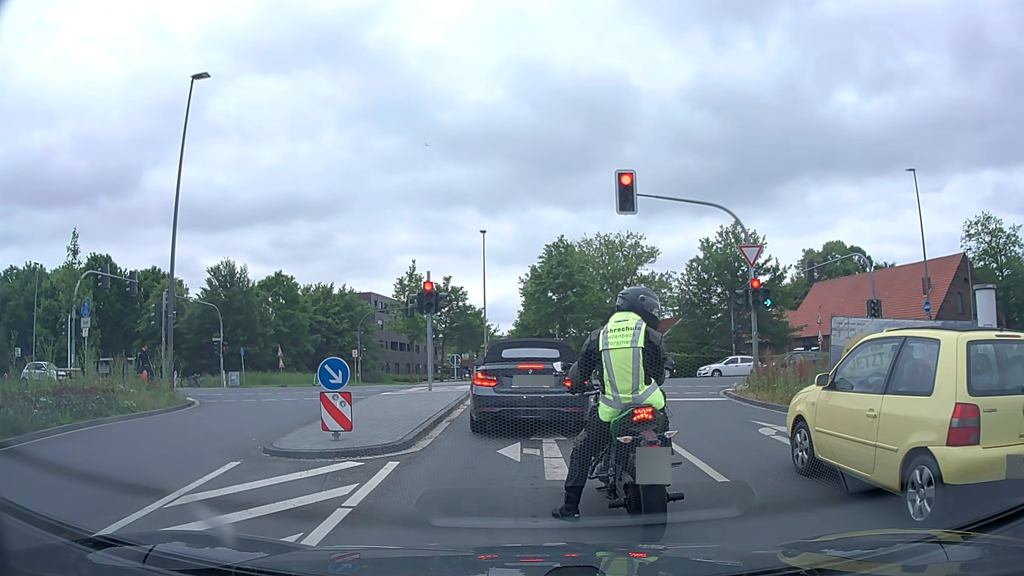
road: secondary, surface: asphalt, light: Day
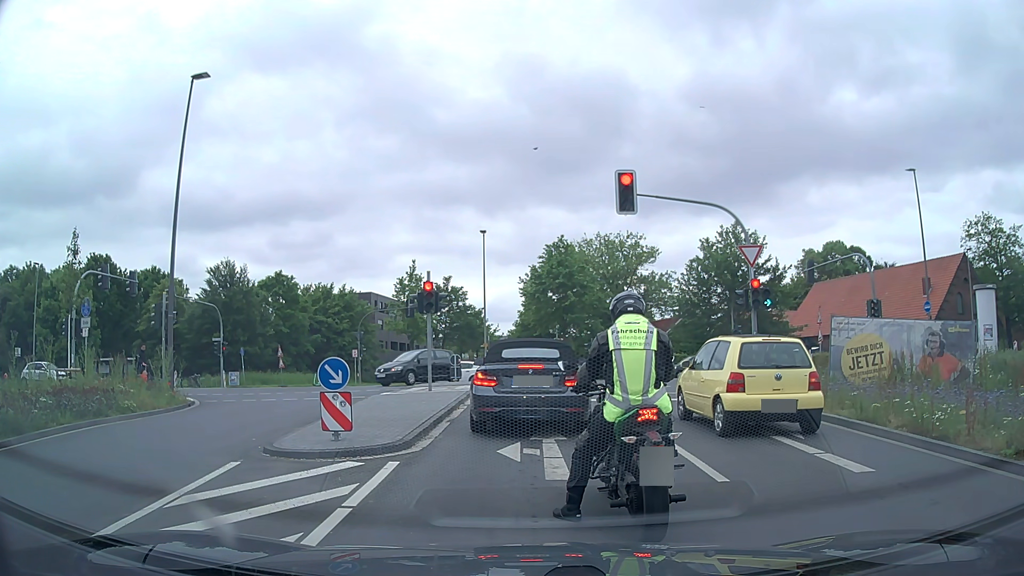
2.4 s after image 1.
(0.0, 0.0) m; 0°
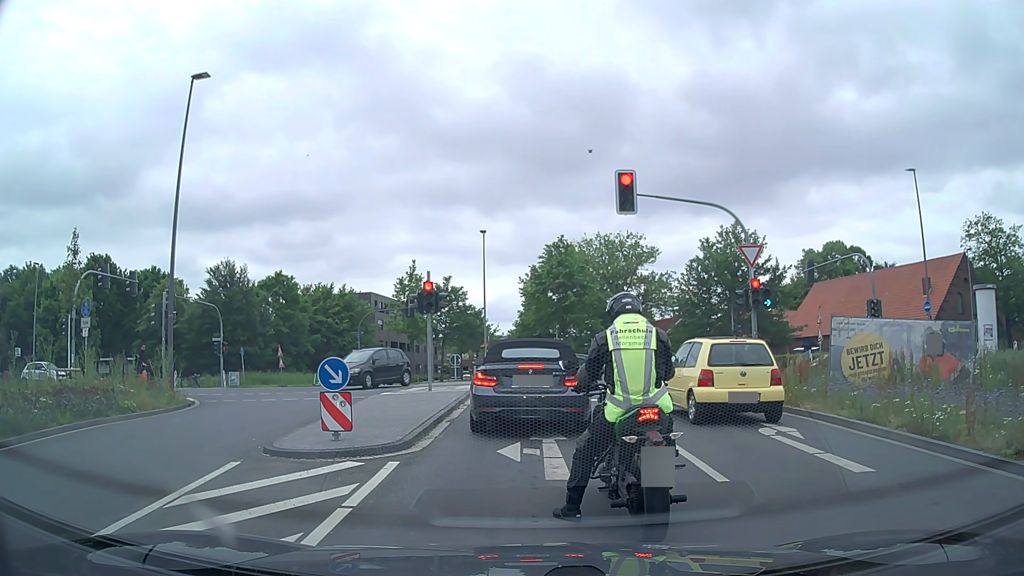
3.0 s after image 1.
(0.0, 0.0) m; 0°
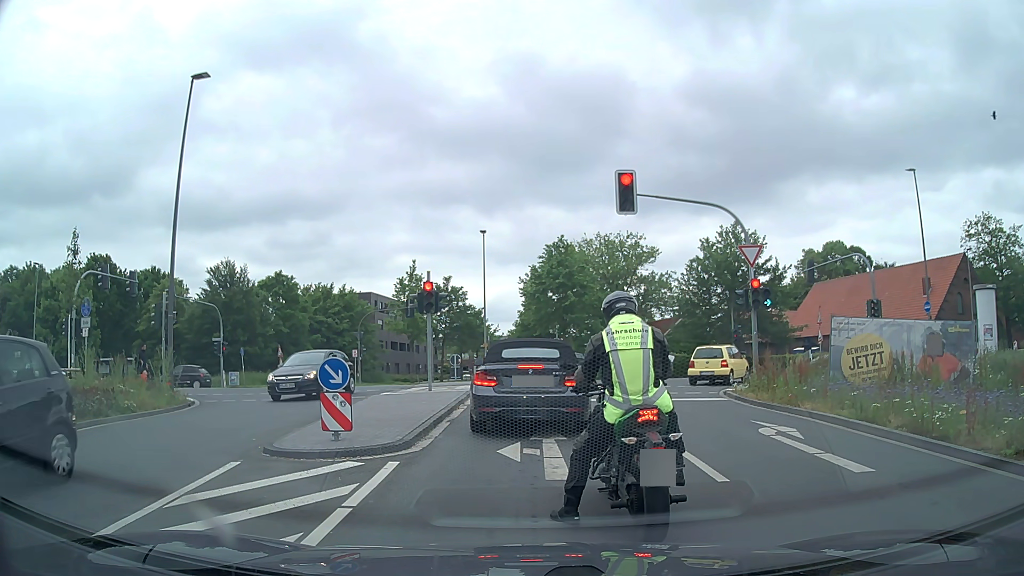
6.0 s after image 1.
(0.0, 0.0) m; 0°
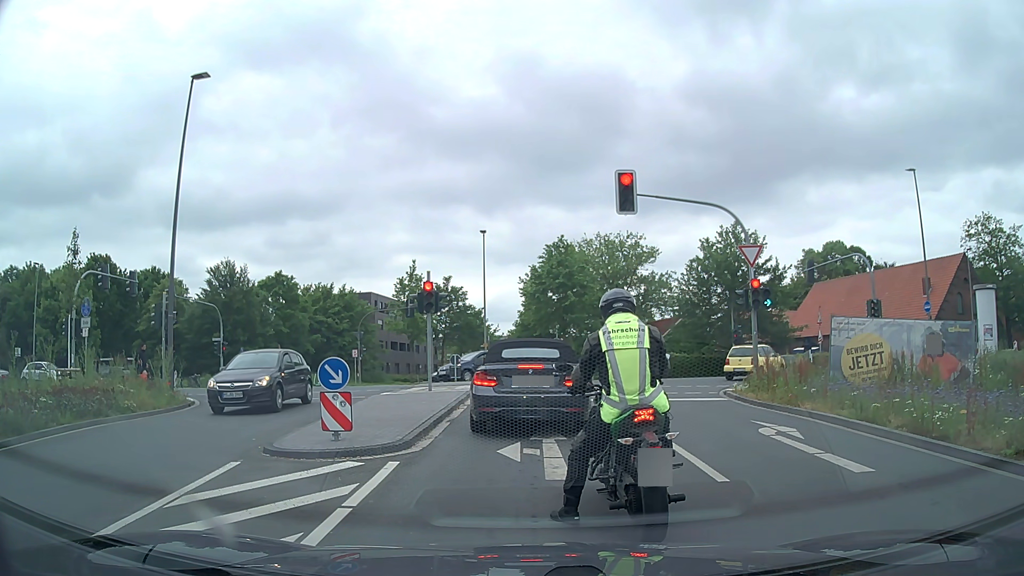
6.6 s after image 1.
(0.0, 0.0) m; 0°
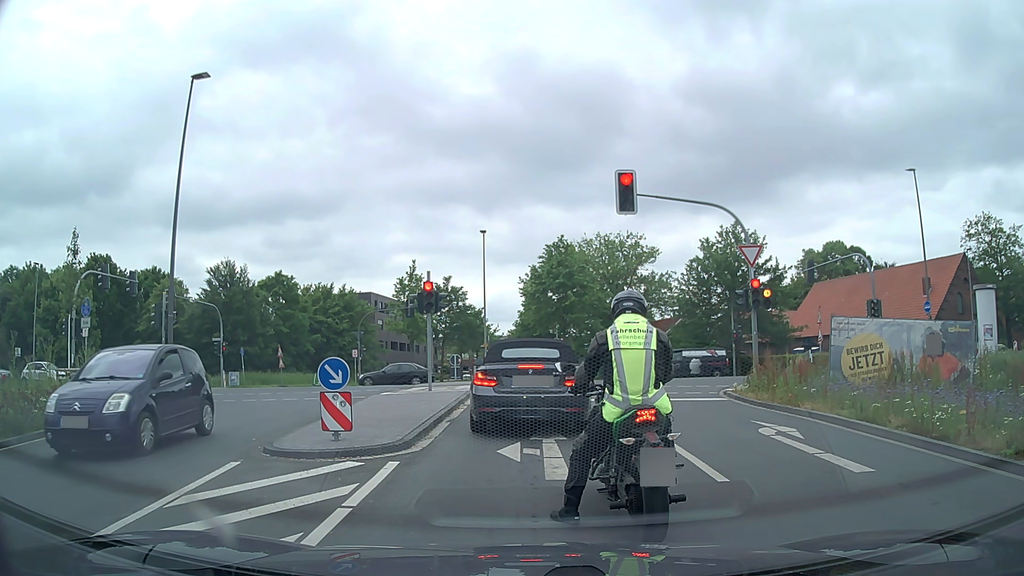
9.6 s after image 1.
(0.0, 0.0) m; 0°
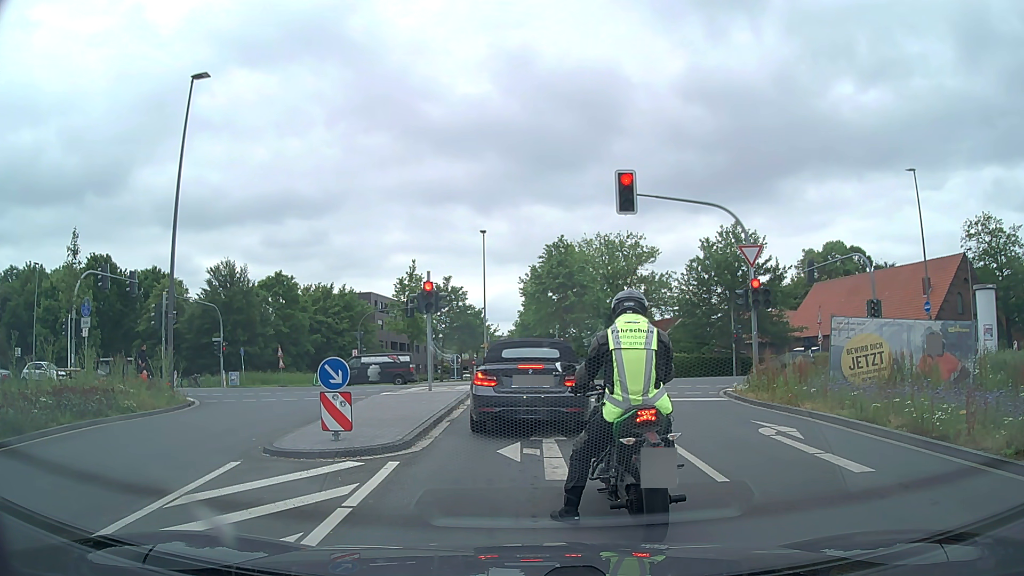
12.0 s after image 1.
(0.0, 0.0) m; 0°
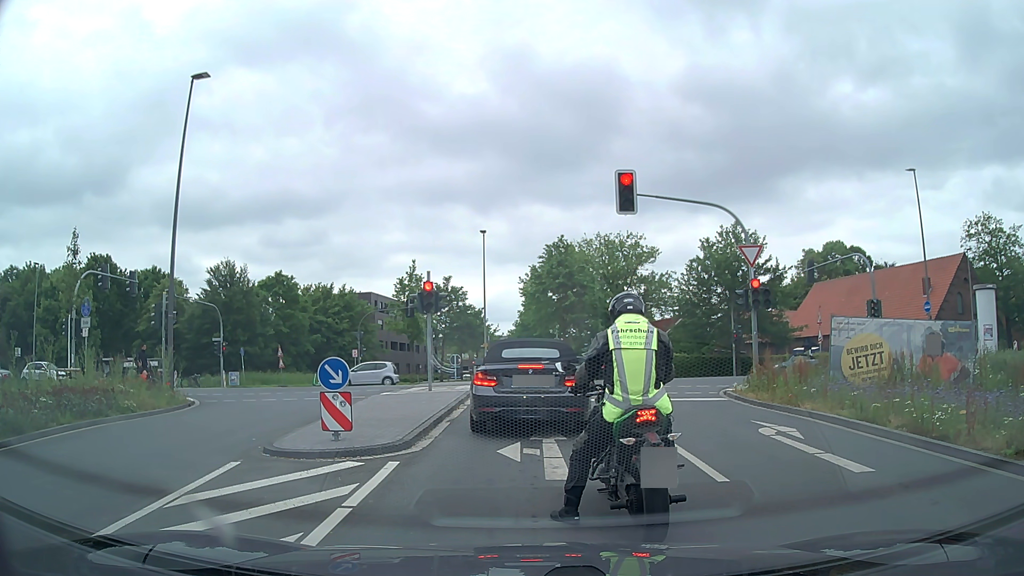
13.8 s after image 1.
(0.0, 0.0) m; 0°
